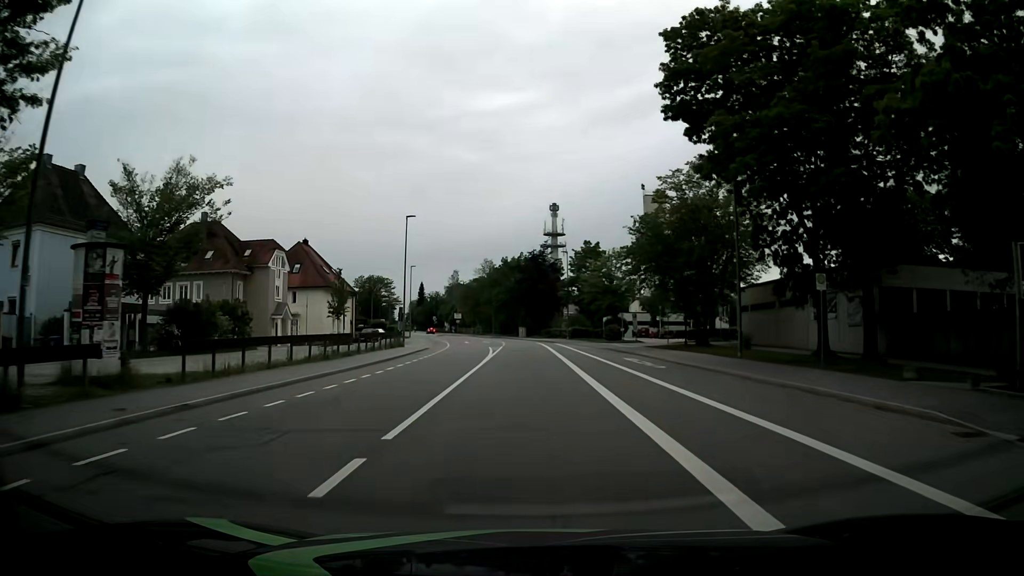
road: tertiary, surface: asphalt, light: Day
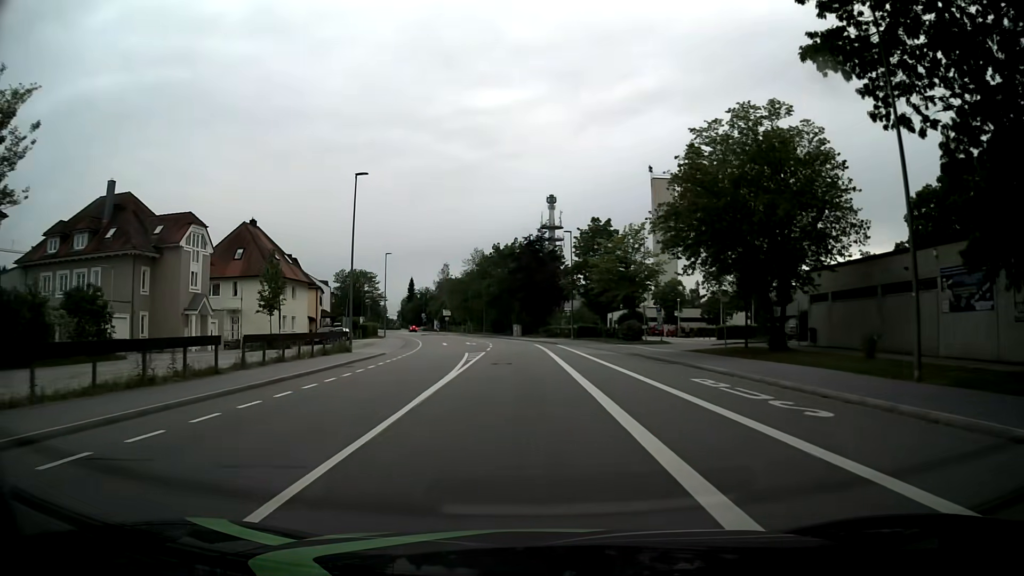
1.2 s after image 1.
(+0.1, +14.7) m; 0°
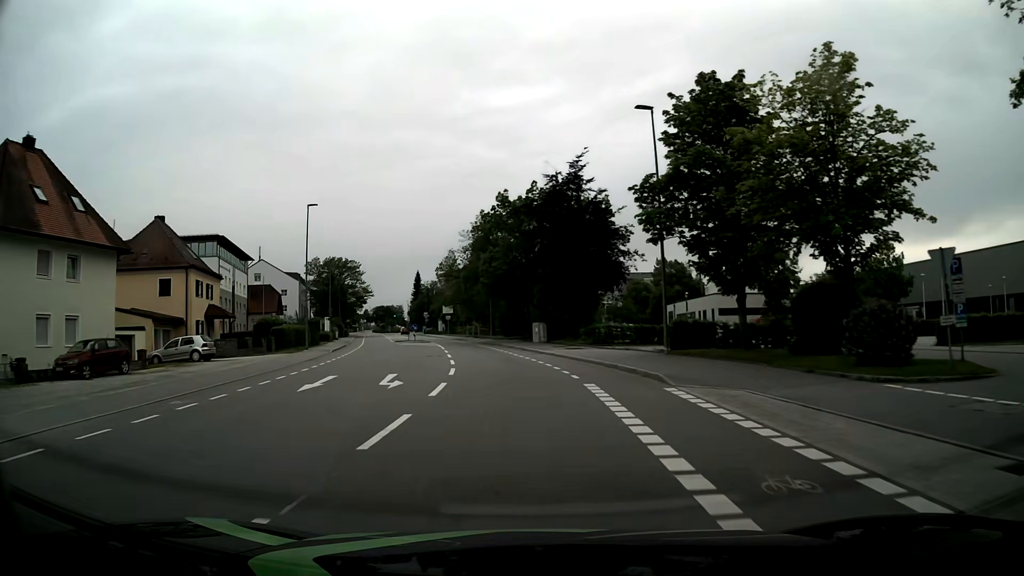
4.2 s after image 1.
(-0.5, +36.2) m; -3°
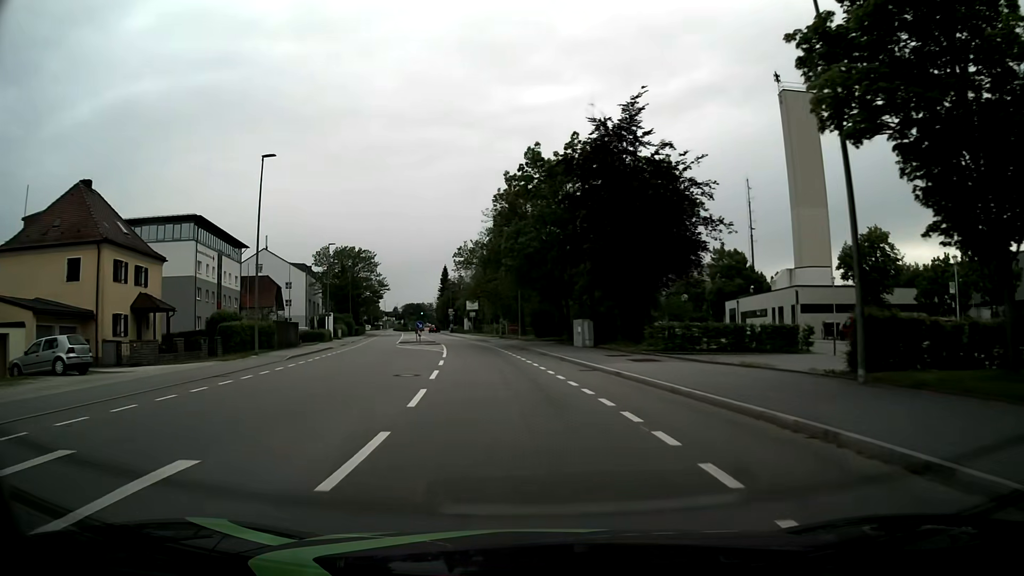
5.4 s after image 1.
(-0.3, +14.2) m; -3°
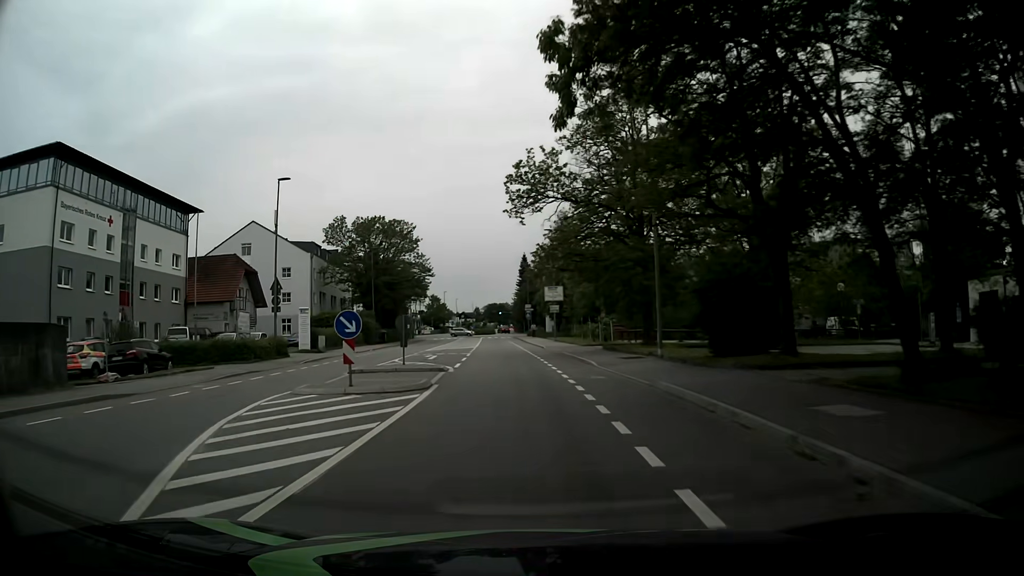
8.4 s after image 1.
(-2.4, +35.0) m; -8°
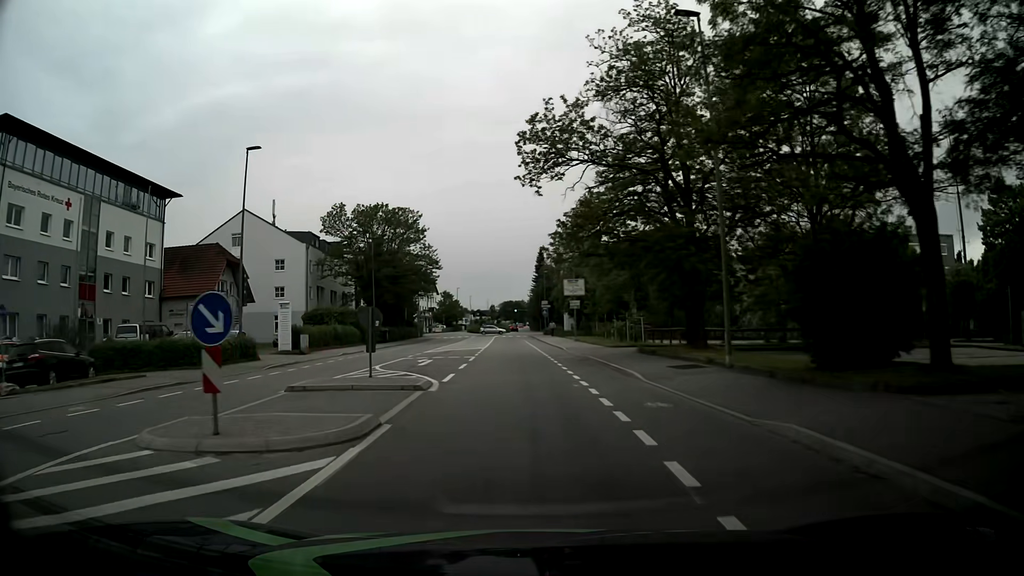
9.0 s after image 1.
(0.0, +6.9) m; -2°
